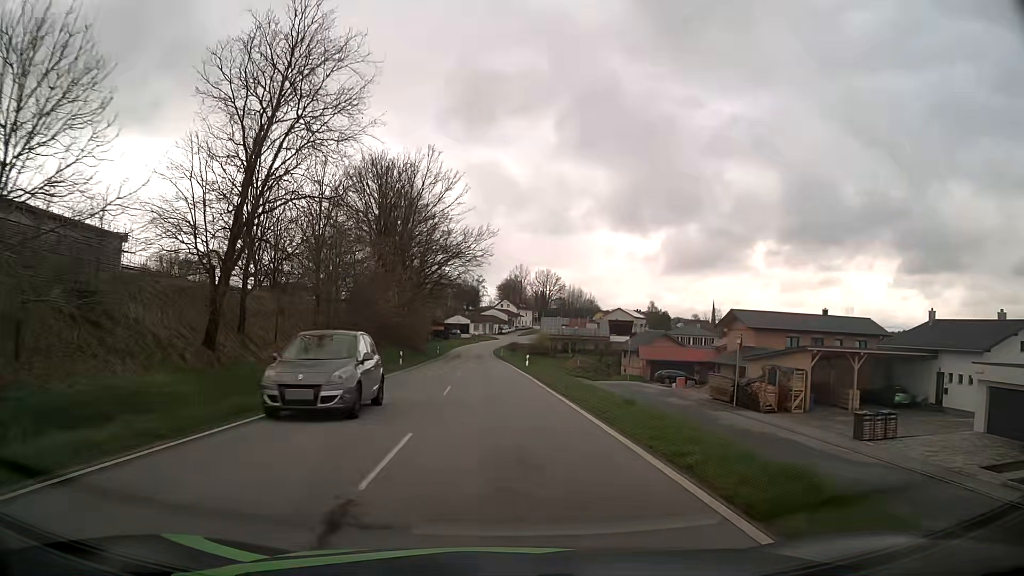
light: Day
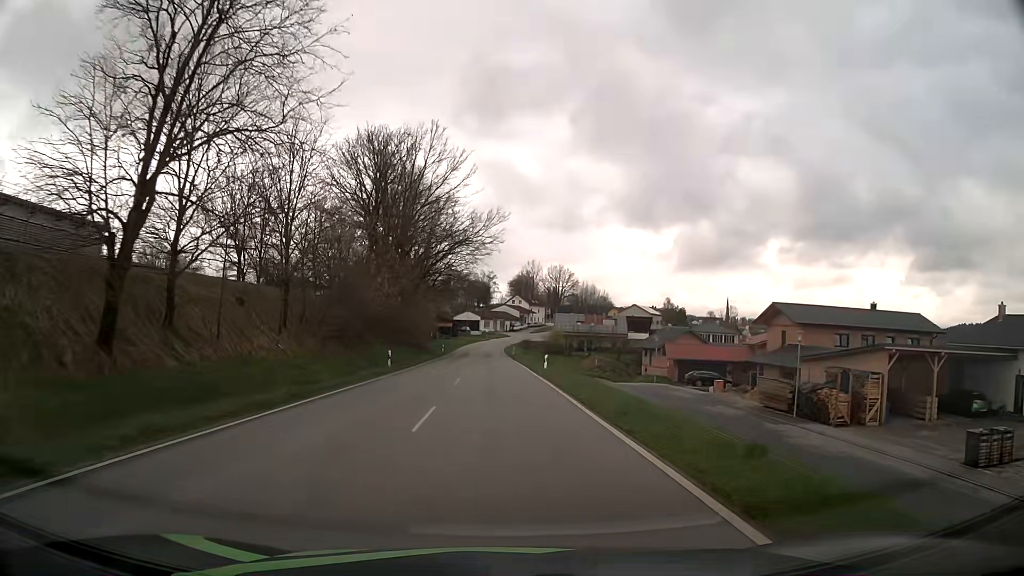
(-0.1, +7.9) m; -1°
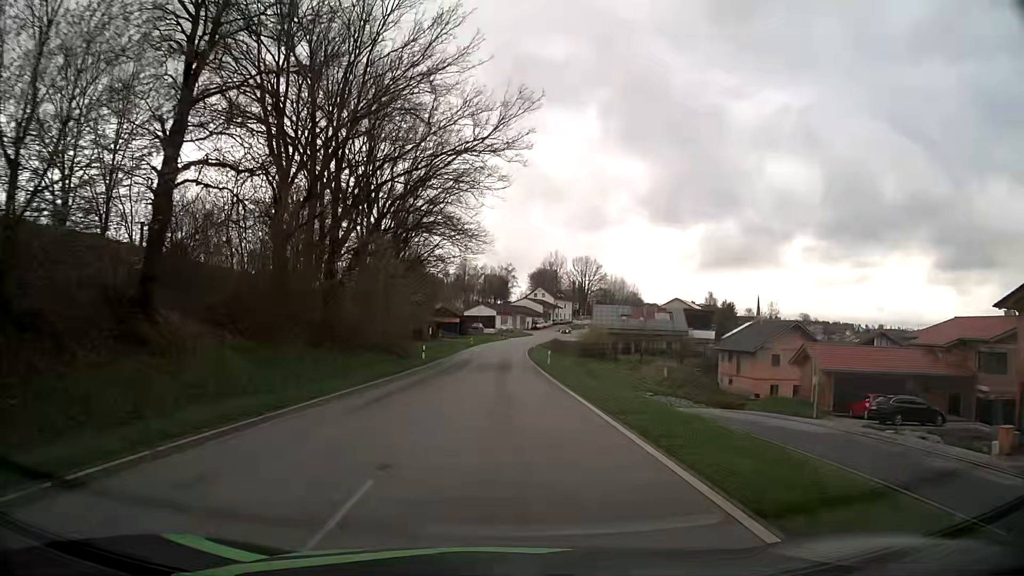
(-0.7, +31.6) m; -2°
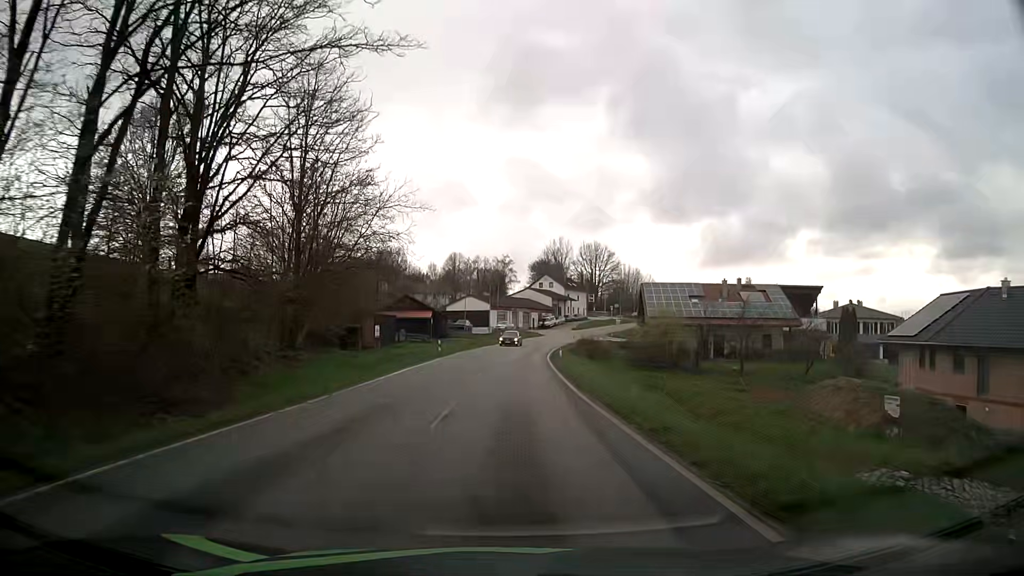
(0.0, +39.9) m; 0°
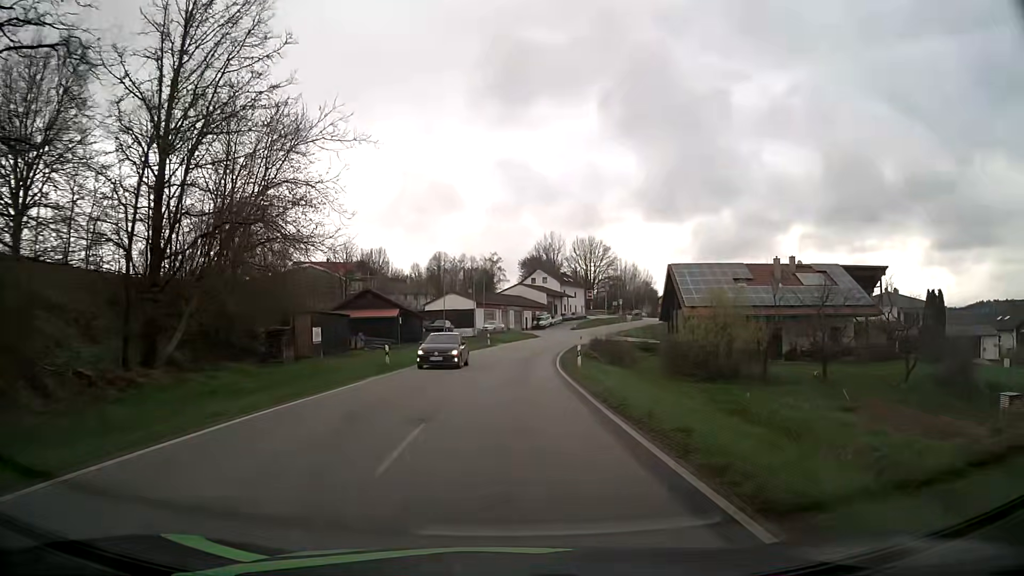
(+0.1, +16.0) m; +1°
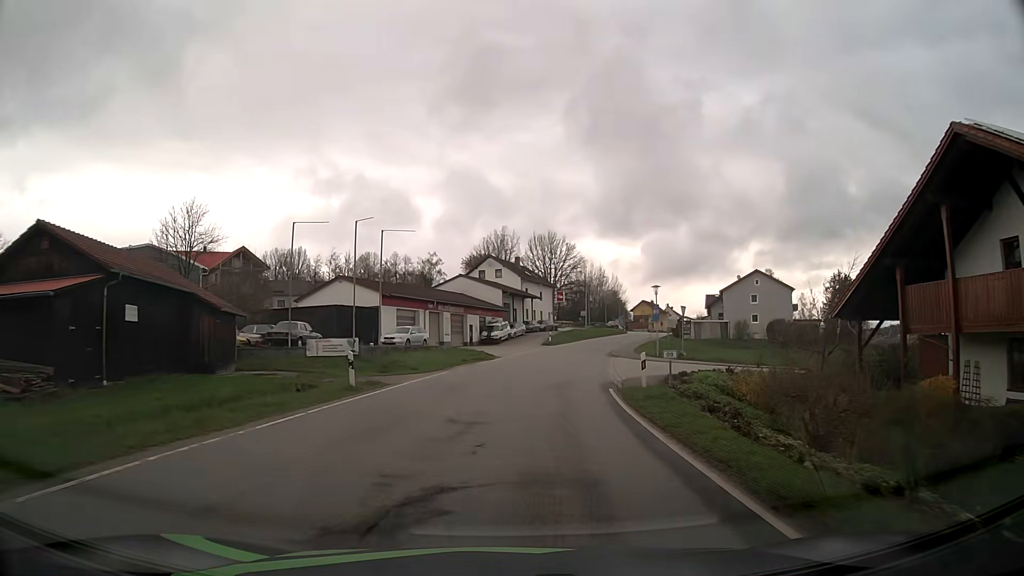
(+0.9, +39.6) m; +4°
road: tertiary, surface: asphalt
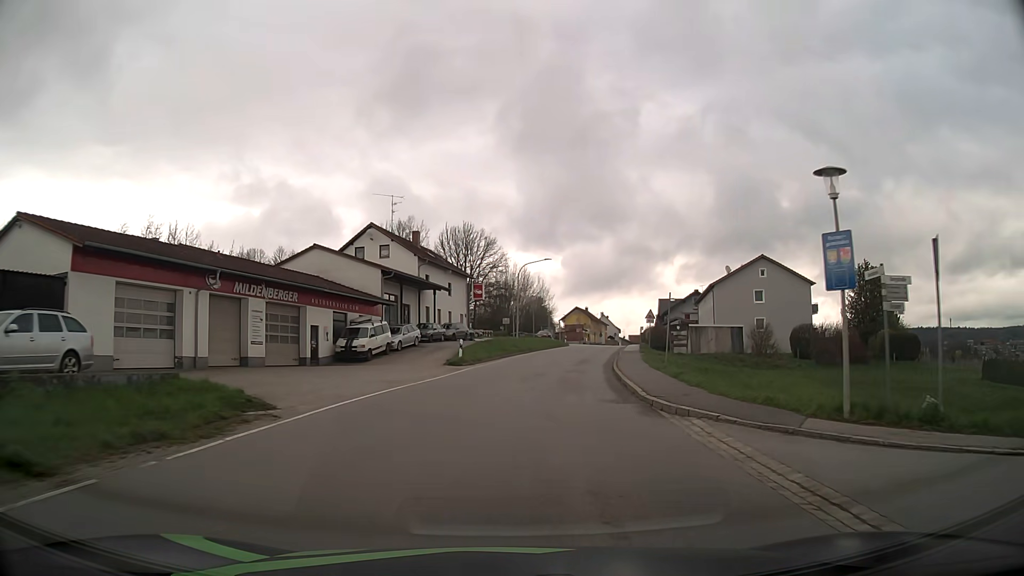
(+2.1, +30.7) m; +7°
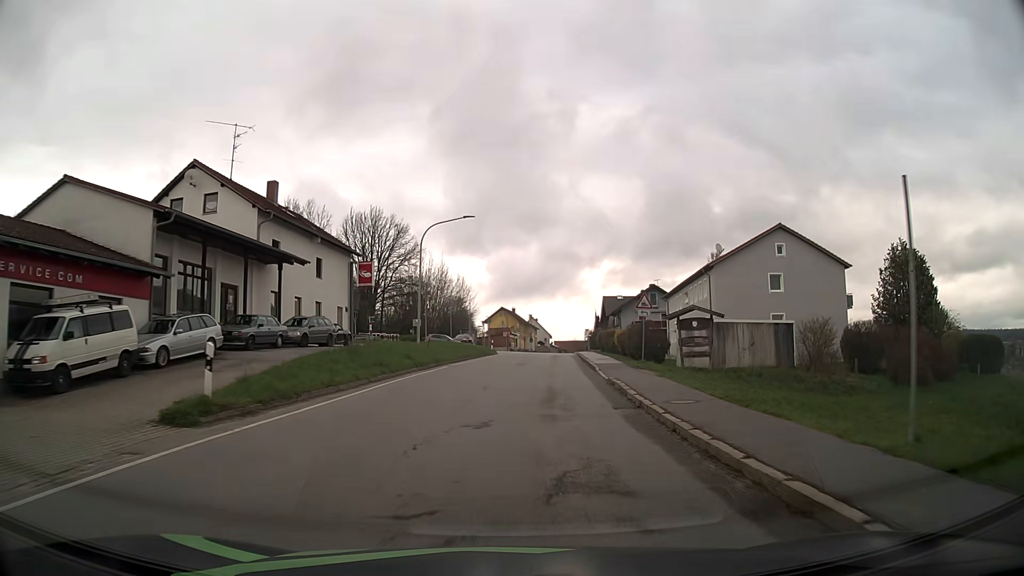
(+1.3, +22.1) m; +7°
